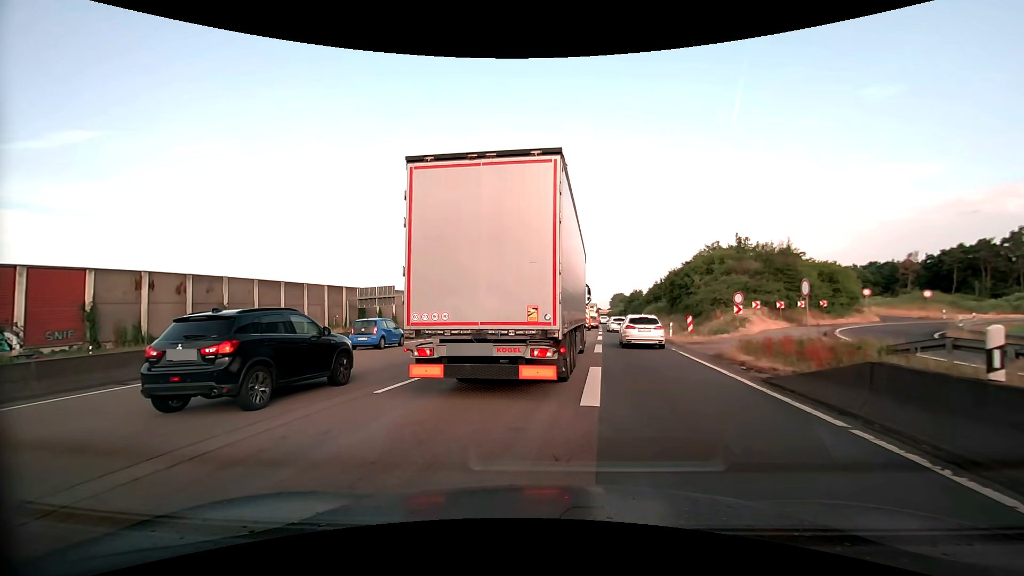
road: motorway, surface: asphalt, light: Day
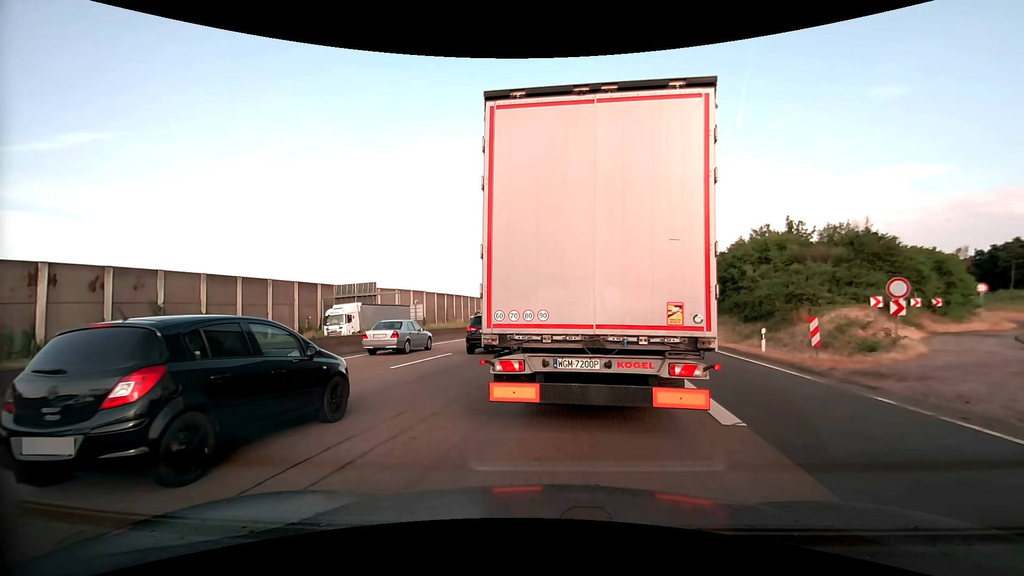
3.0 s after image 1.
(-0.4, +12.9) m; -1°
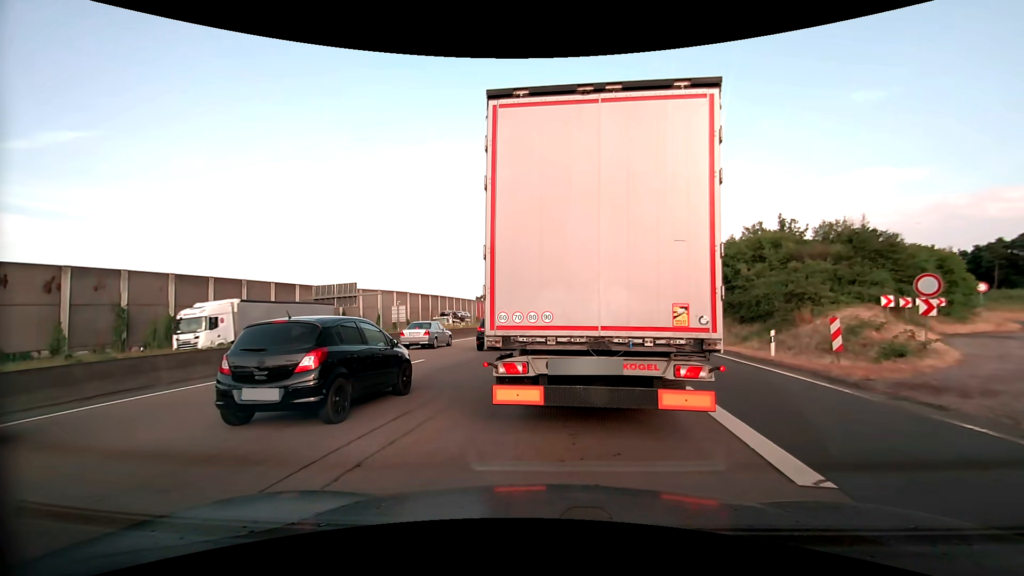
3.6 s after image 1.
(0.0, +2.3) m; +2°
(0, +10) (+1, +20) (+2, +30) (+3, +40) (+3, +50) (+3, +60) (+3, +70) (+3, +80) (+4, +90) (+5, +100) m
